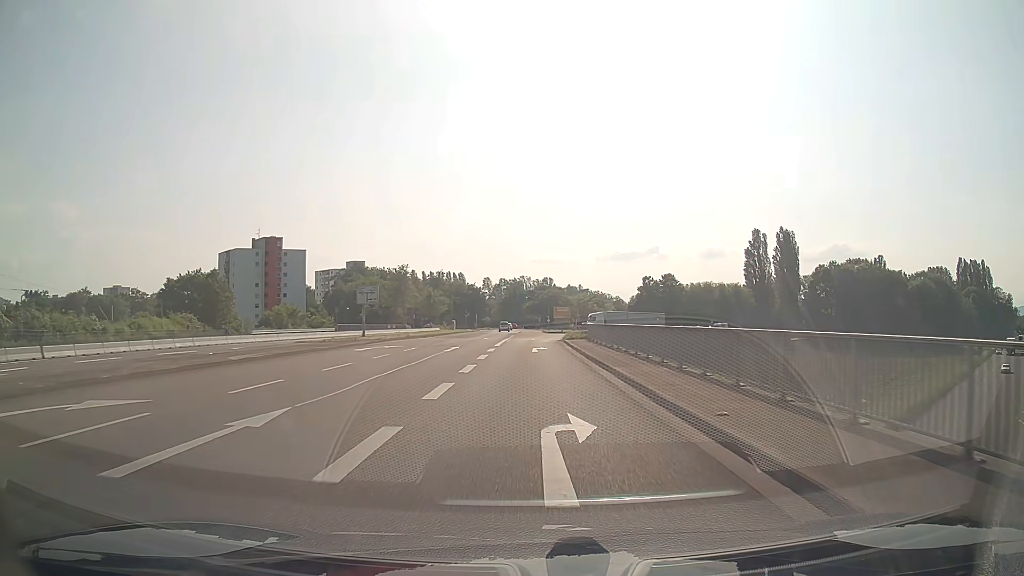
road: secondary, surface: asphalt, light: Day
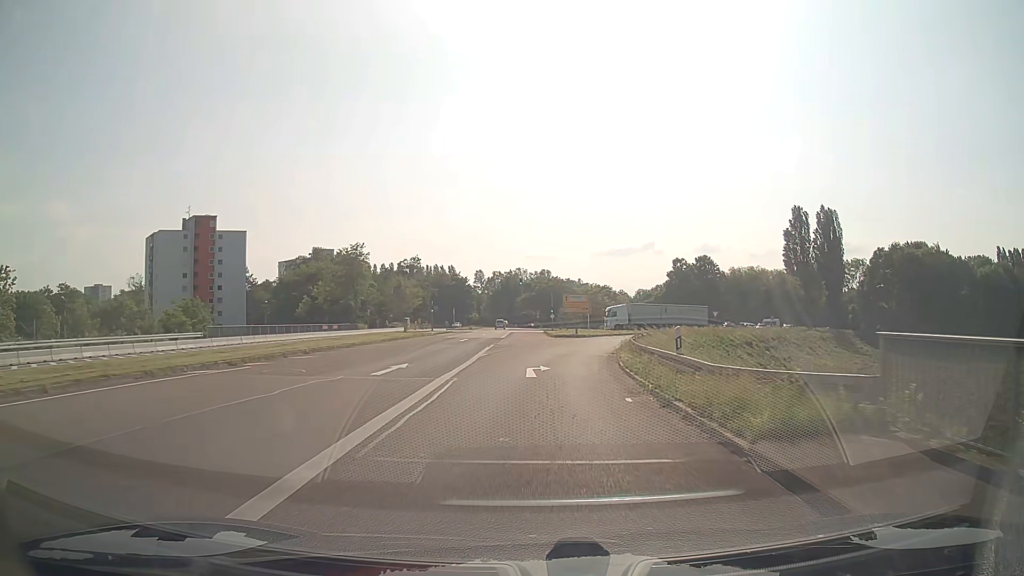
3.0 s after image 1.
(+0.1, +37.7) m; 0°
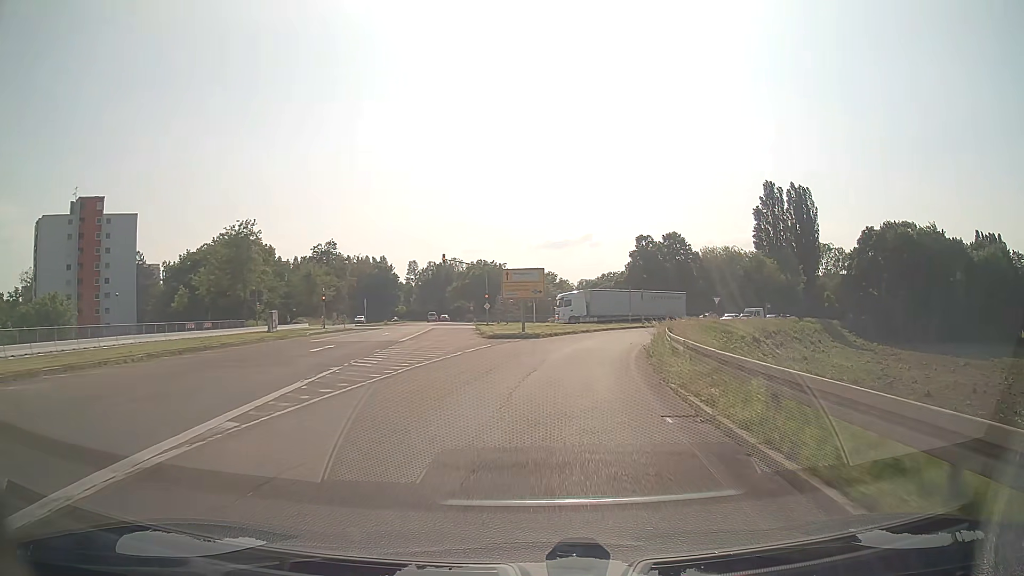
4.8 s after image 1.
(+0.8, +22.6) m; +5°
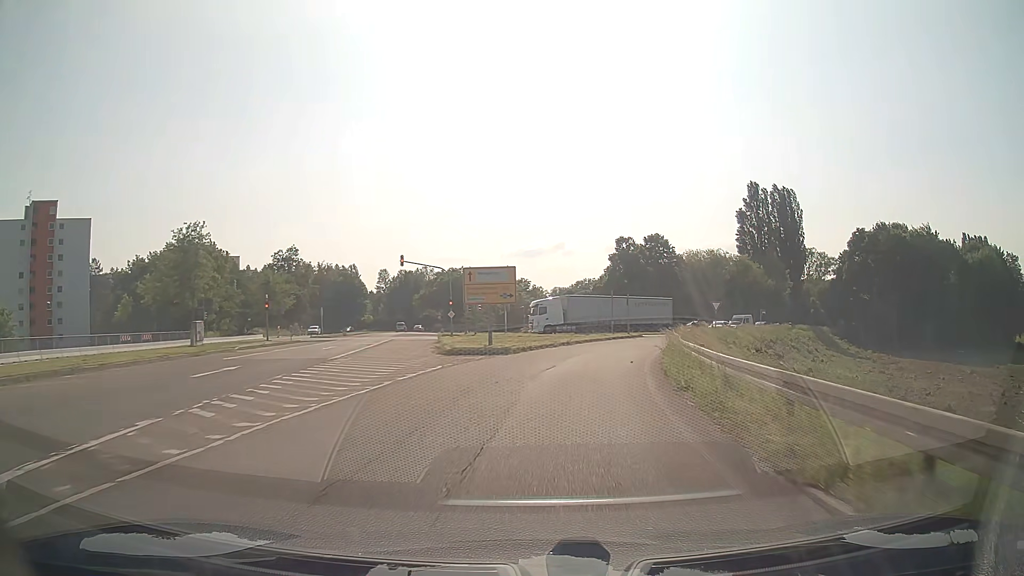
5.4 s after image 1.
(+0.1, +7.6) m; +2°
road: secondary_link
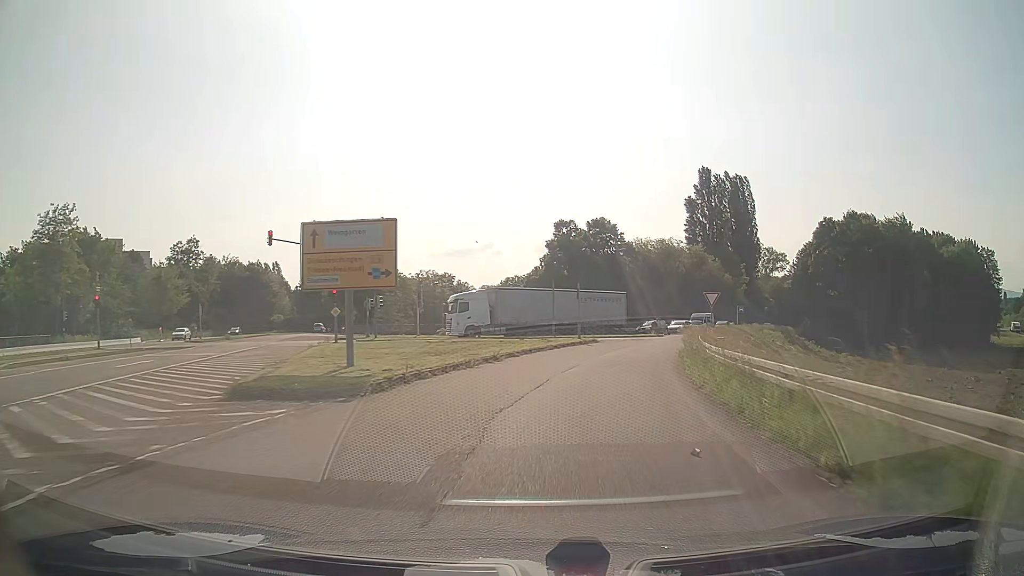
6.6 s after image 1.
(+0.7, +15.1) m; +6°
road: trunk_link
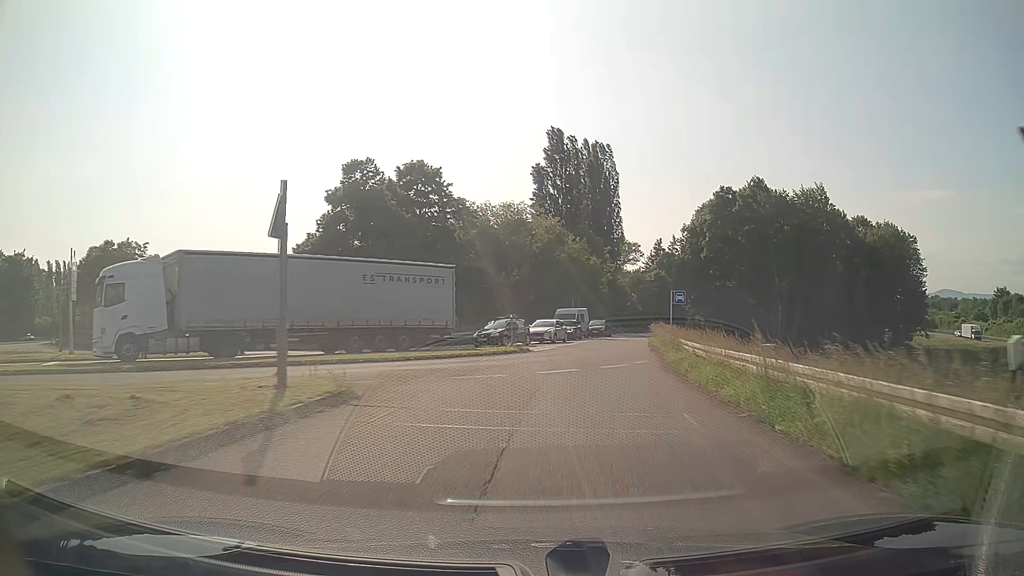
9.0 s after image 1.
(+3.8, +29.5) m; +15°
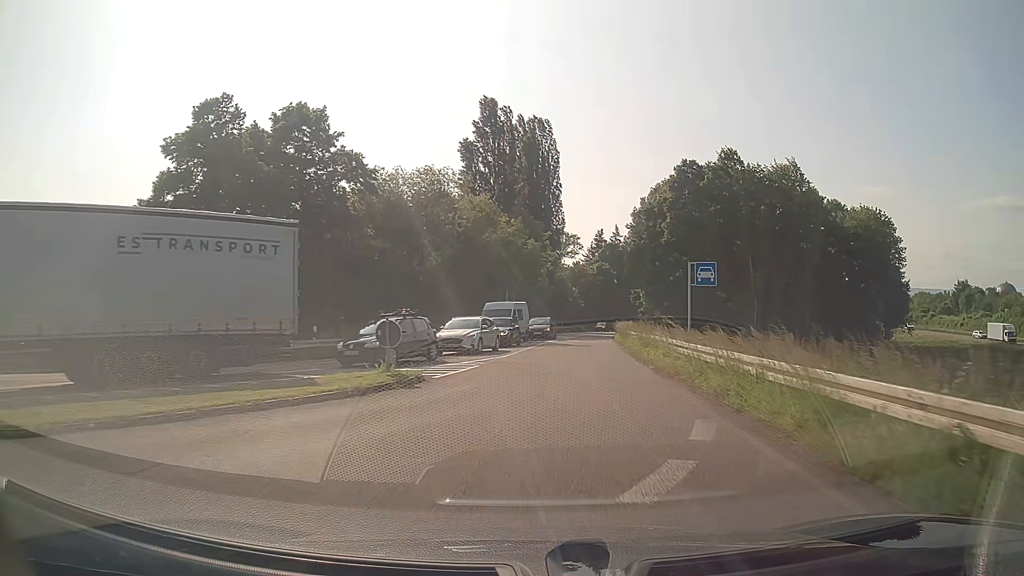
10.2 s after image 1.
(+0.7, +14.7) m; +6°
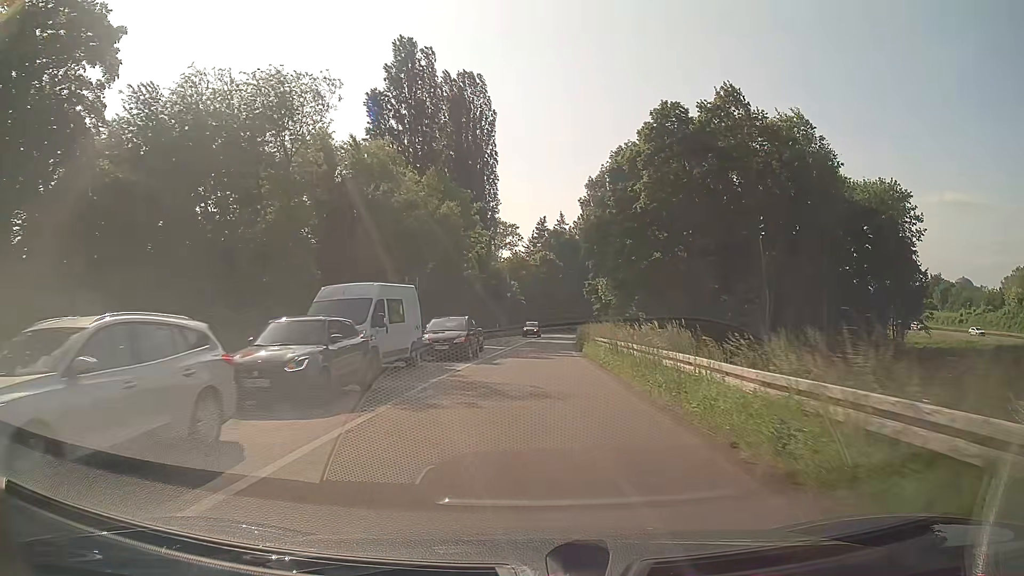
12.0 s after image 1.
(+1.3, +21.9) m; +5°
(0, +10) (0, +20) (0, +30) (+1, +40) (+1, +50) (+2, +60) (+3, +70) (+3, +80) (+5, +90) (+7, +100) m
